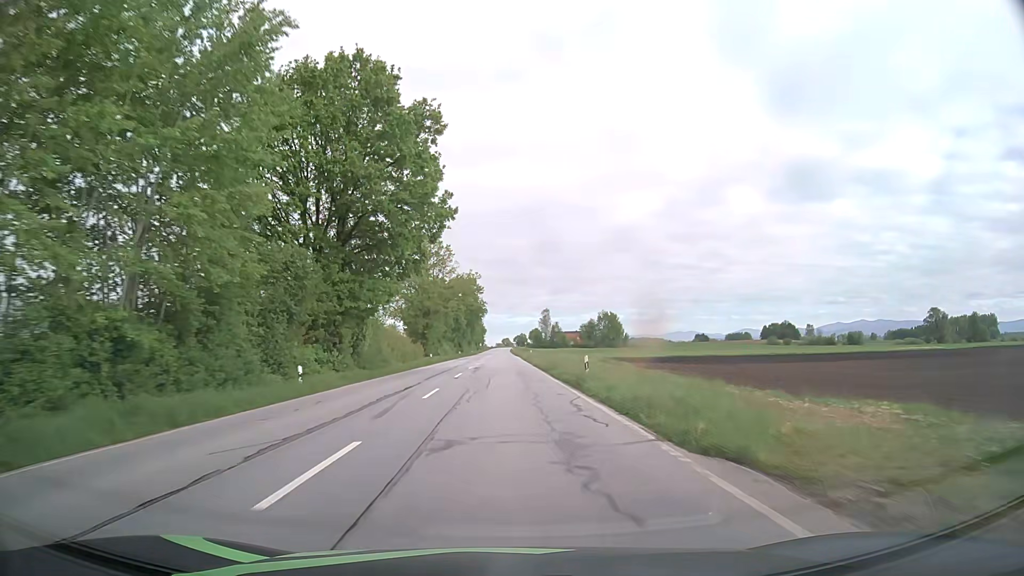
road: primary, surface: asphalt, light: Day
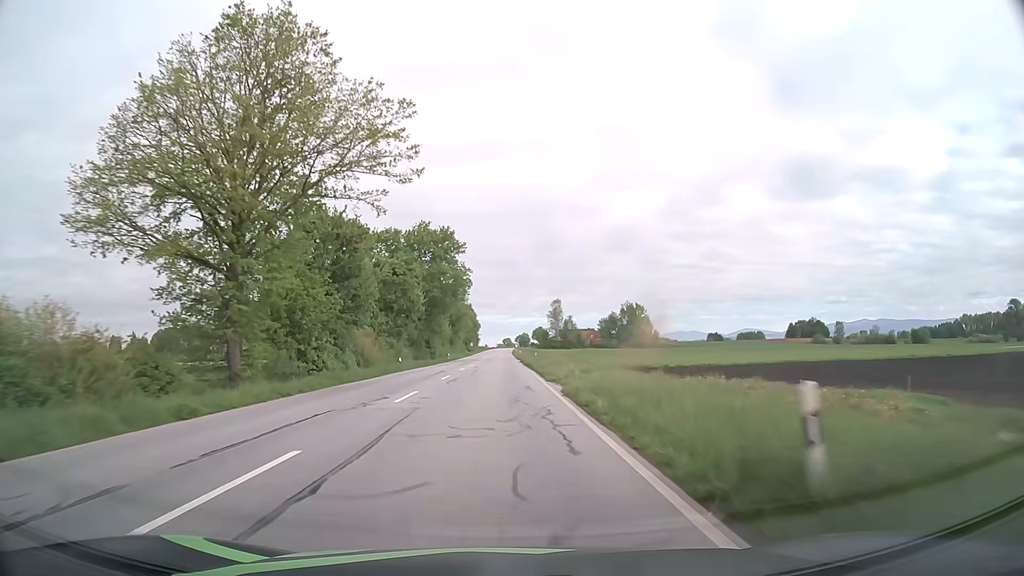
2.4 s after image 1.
(+0.1, +62.6) m; 0°
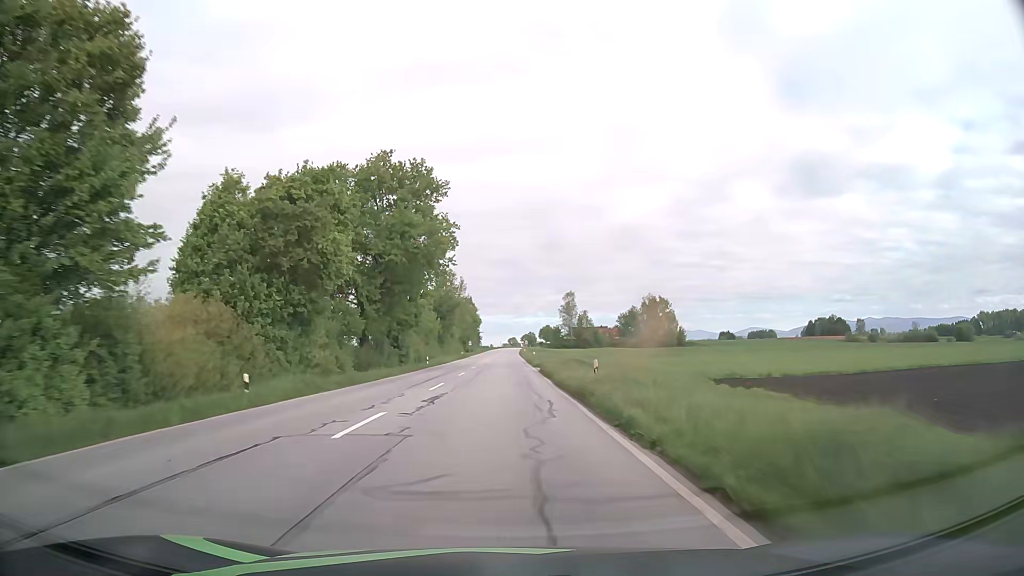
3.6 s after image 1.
(-0.3, +31.3) m; -1°
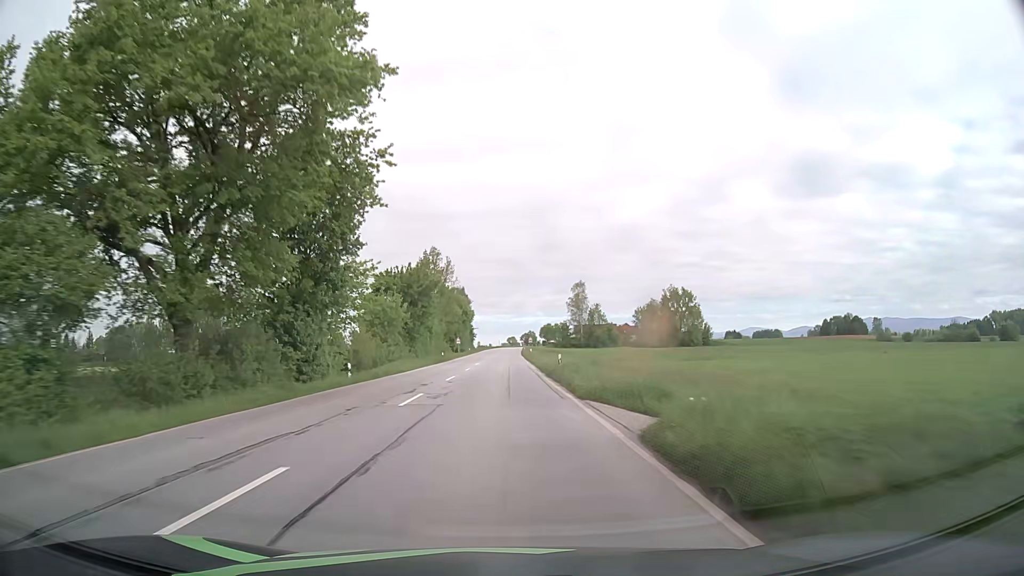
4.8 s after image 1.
(-0.1, +31.4) m; 0°
(0, +10) (0, +20) (0, +30) (0, +40) (0, +50) (0, +60) (0, +70) (0, +80) (0, +90) (0, +100) m
